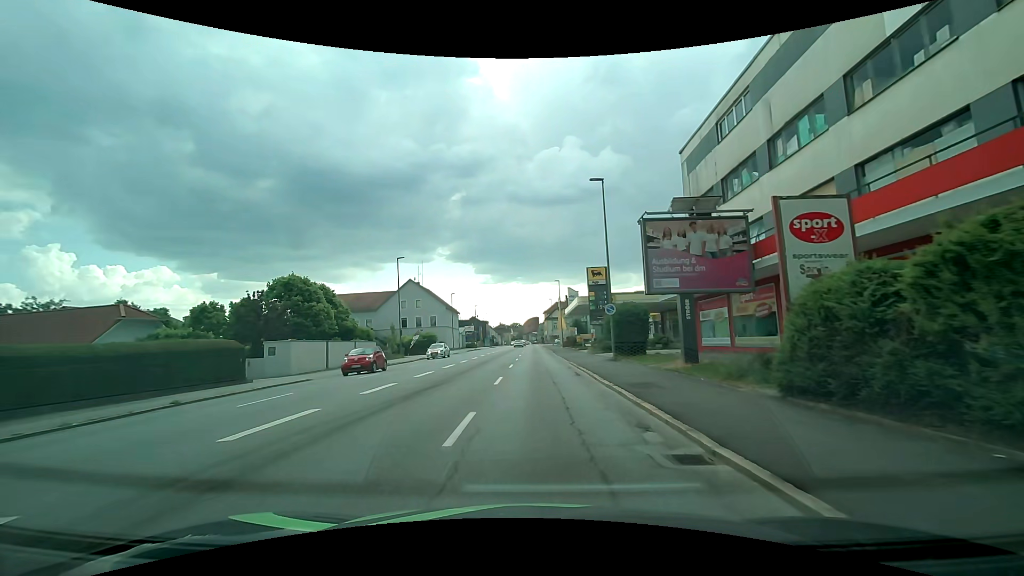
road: tertiary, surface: asphalt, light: Day
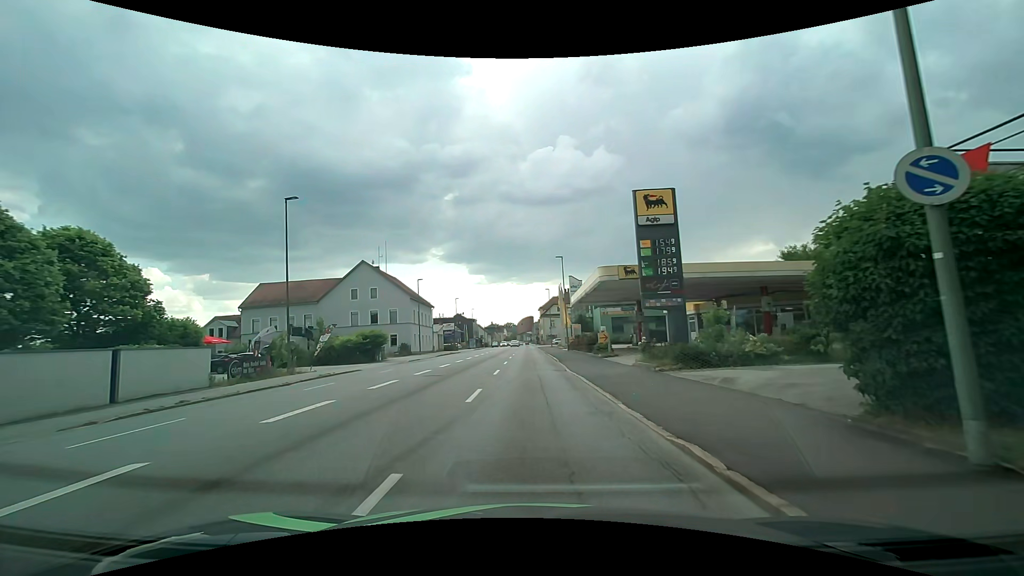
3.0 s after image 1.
(+0.1, +22.1) m; -1°
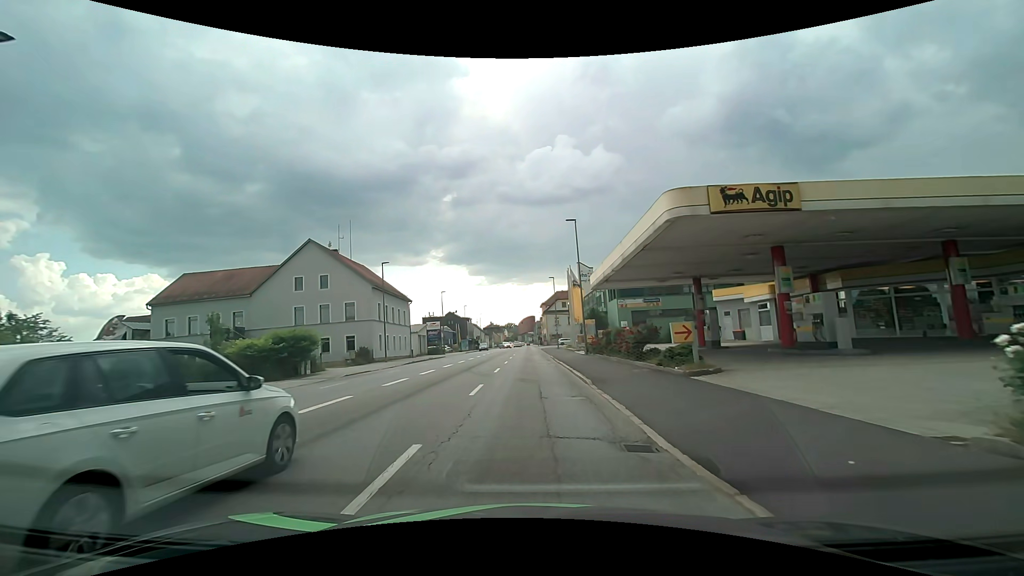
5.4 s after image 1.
(+0.3, +16.6) m; +1°
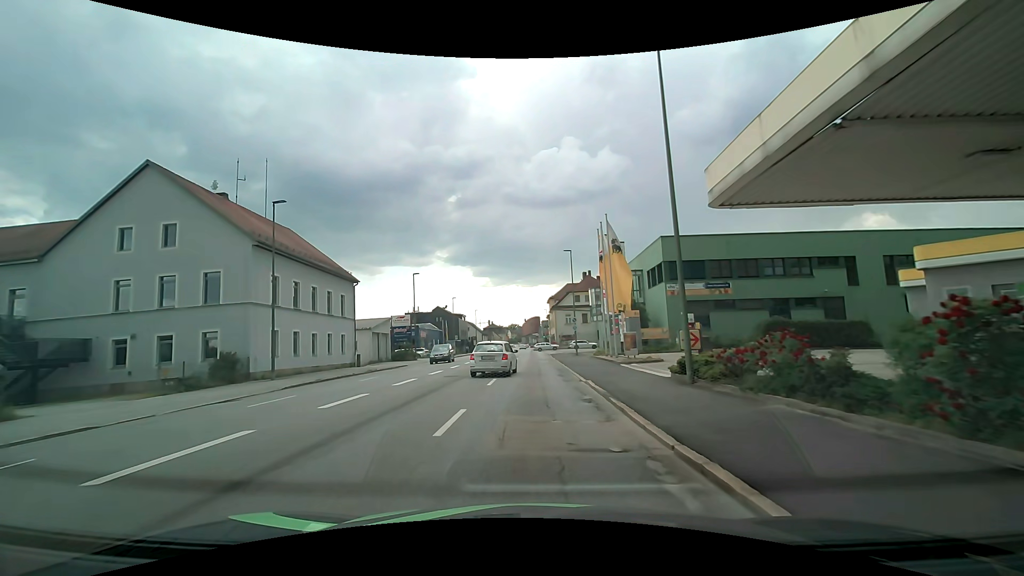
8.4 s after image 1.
(-0.2, +23.3) m; -1°
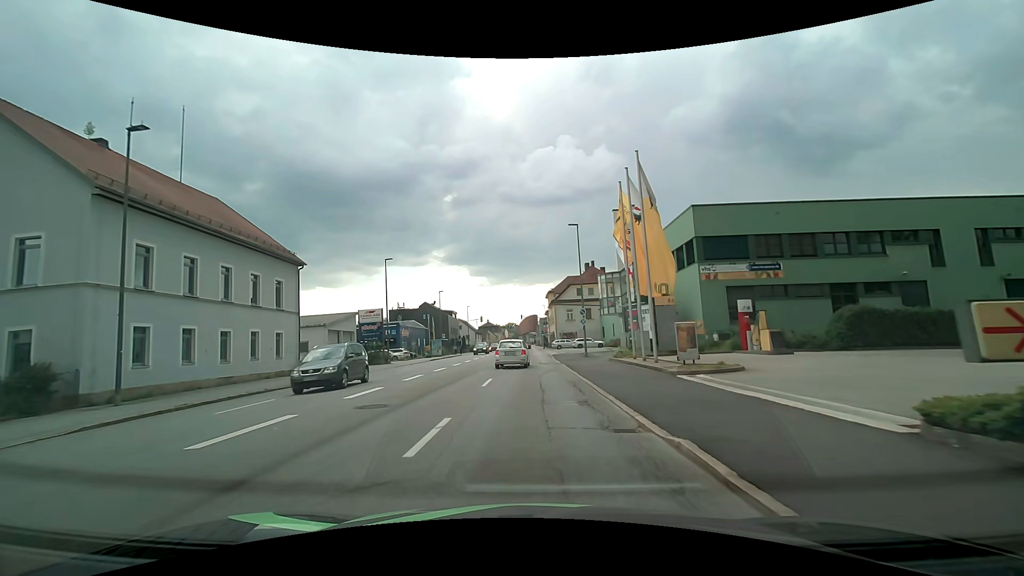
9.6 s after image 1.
(+0.1, +10.5) m; +1°
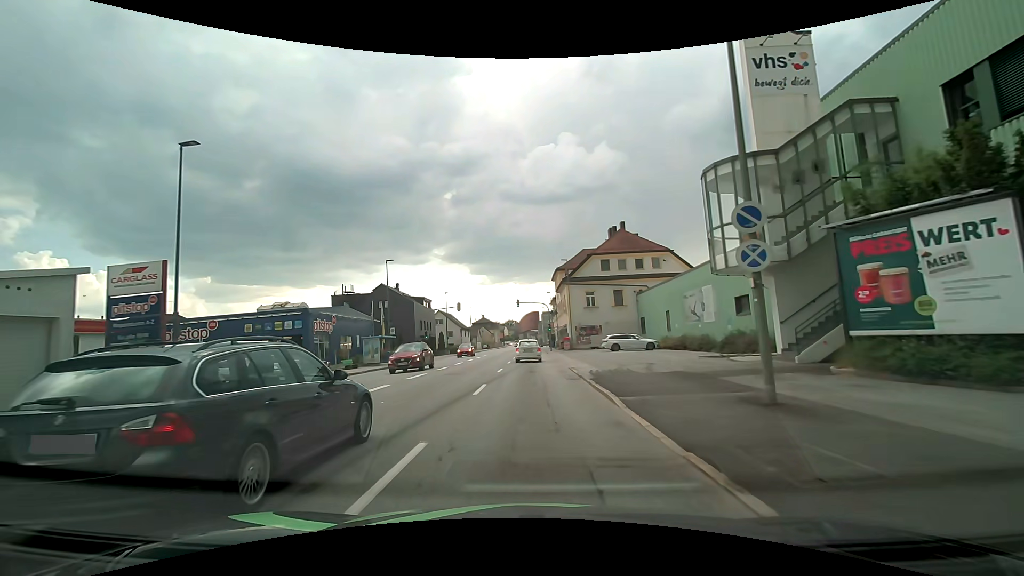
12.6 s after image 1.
(-0.1, +29.6) m; 0°
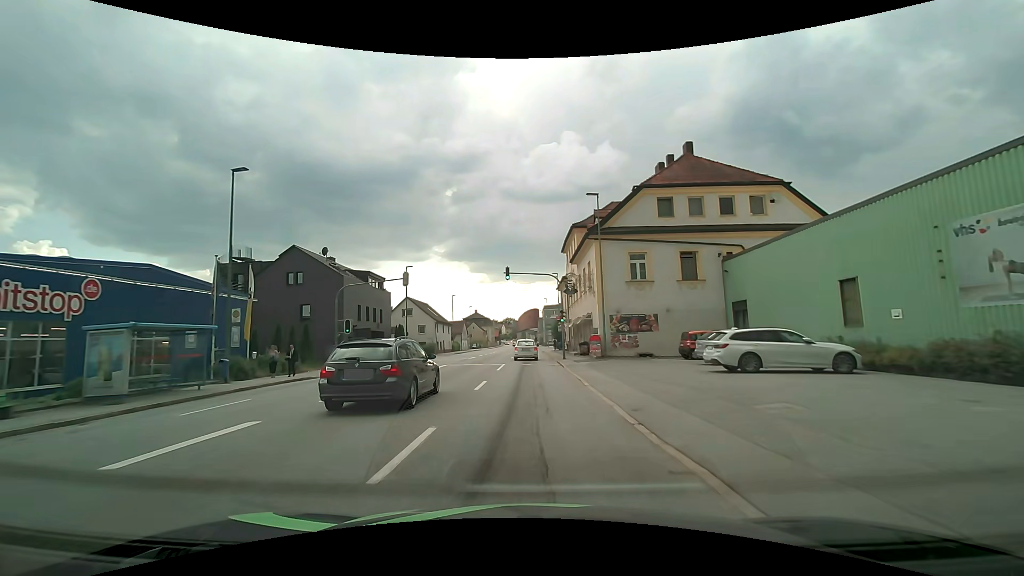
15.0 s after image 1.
(-0.2, +26.1) m; 0°
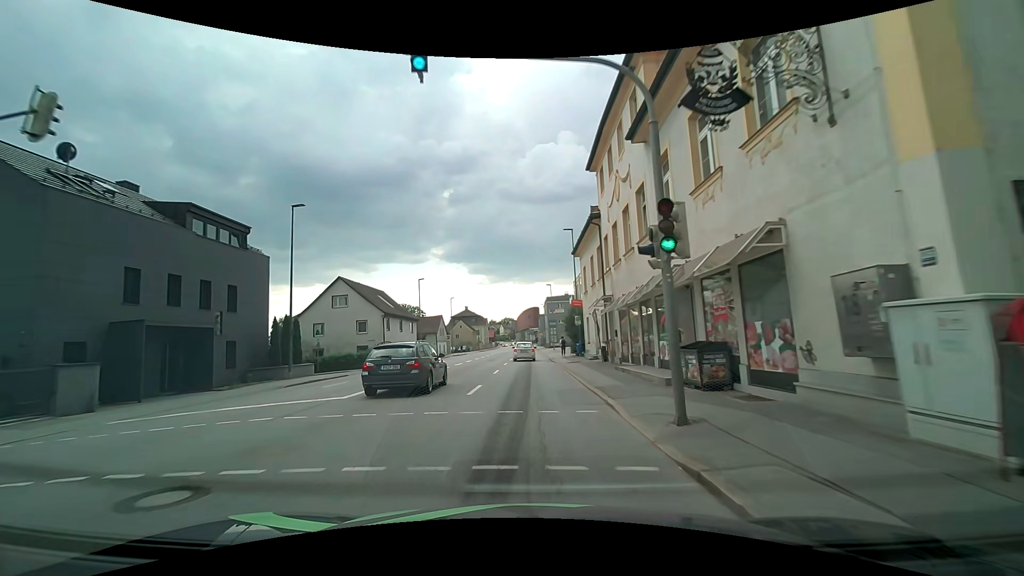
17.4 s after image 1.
(-0.1, +26.8) m; 0°
(0, +10) (0, +20) (0, +30) (0, +40) (-1, +50) (-1, +60) (-1, +70) (-1, +80) (-1, +90) (-1, +100) m
